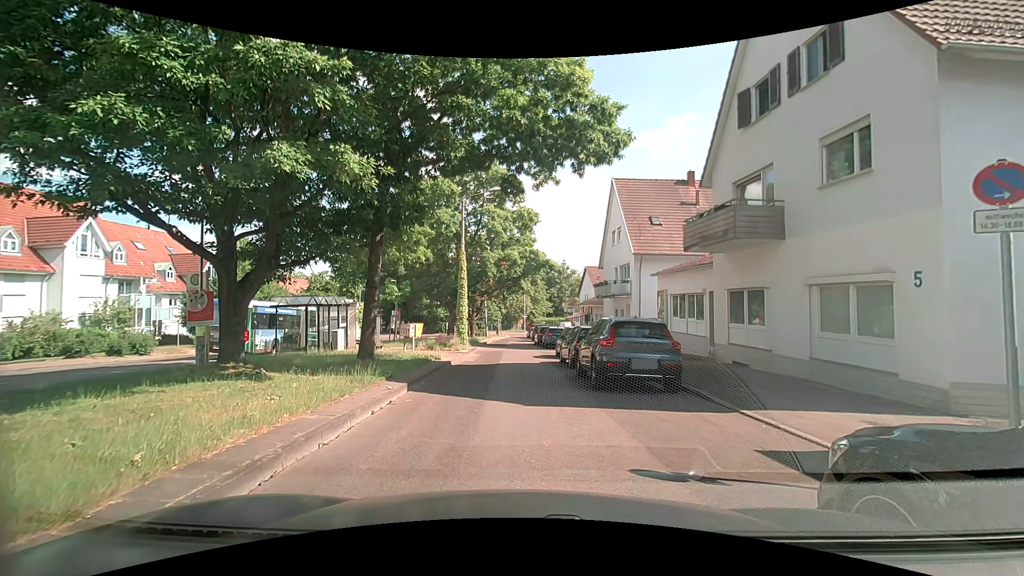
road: residential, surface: asphalt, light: Day
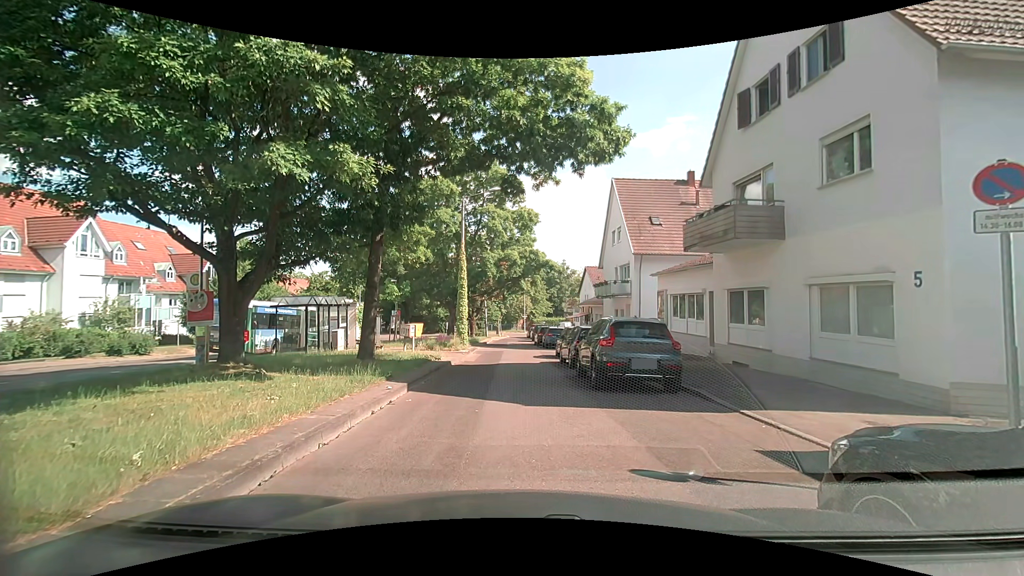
(0.0, 0.0) m; 0°
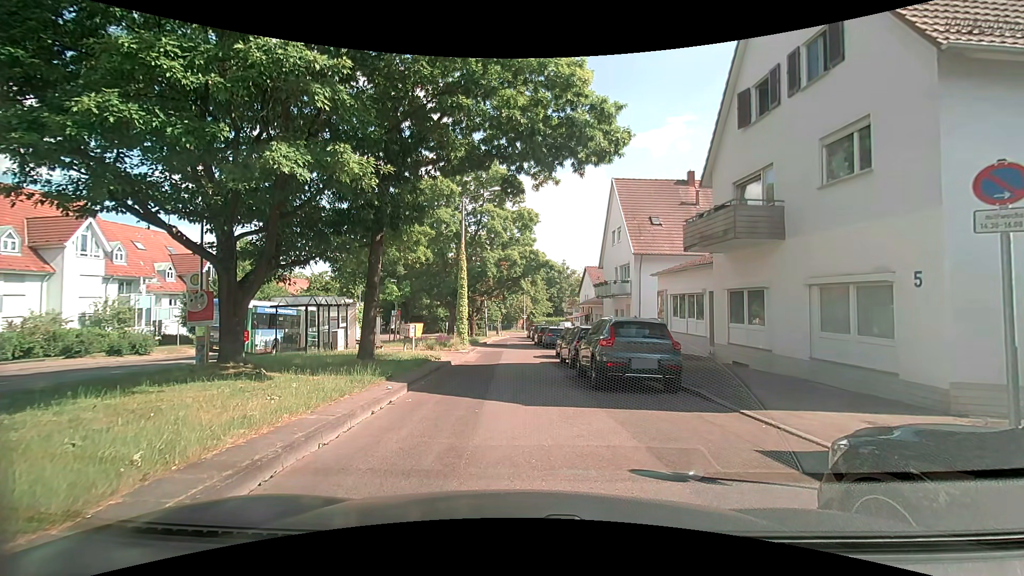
(0.0, 0.0) m; 0°
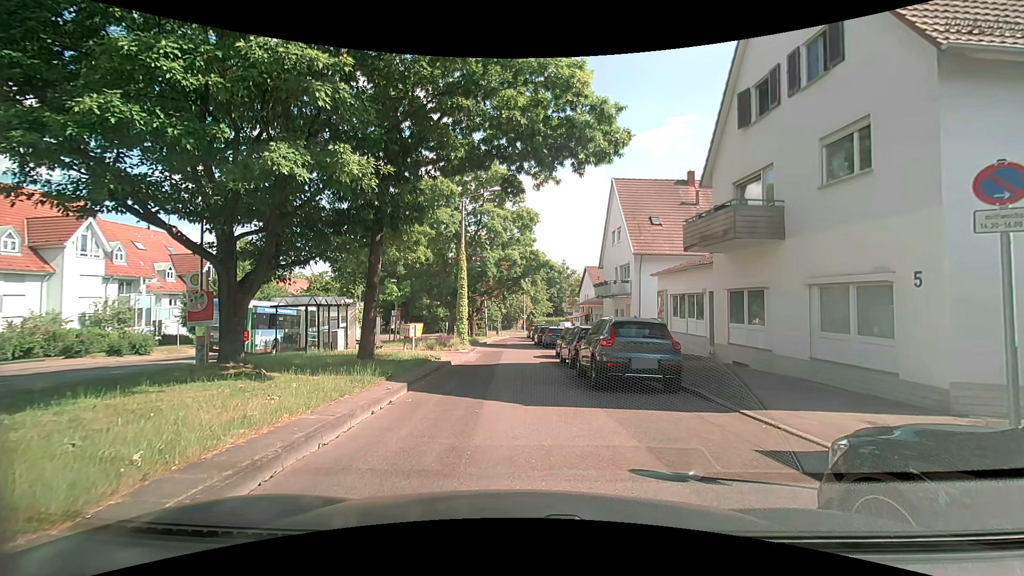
(0.0, 0.0) m; 0°
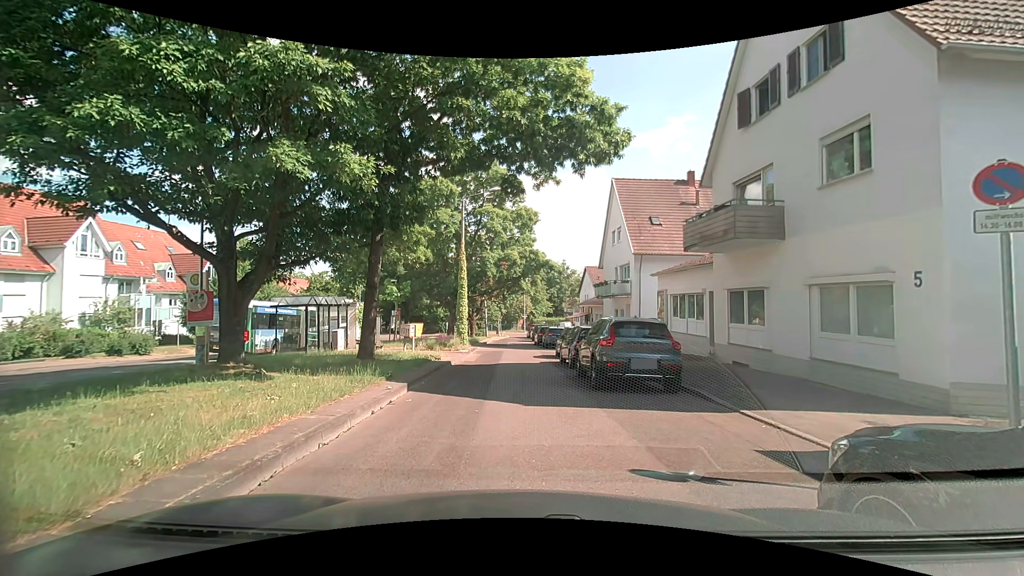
(0.0, 0.0) m; 0°
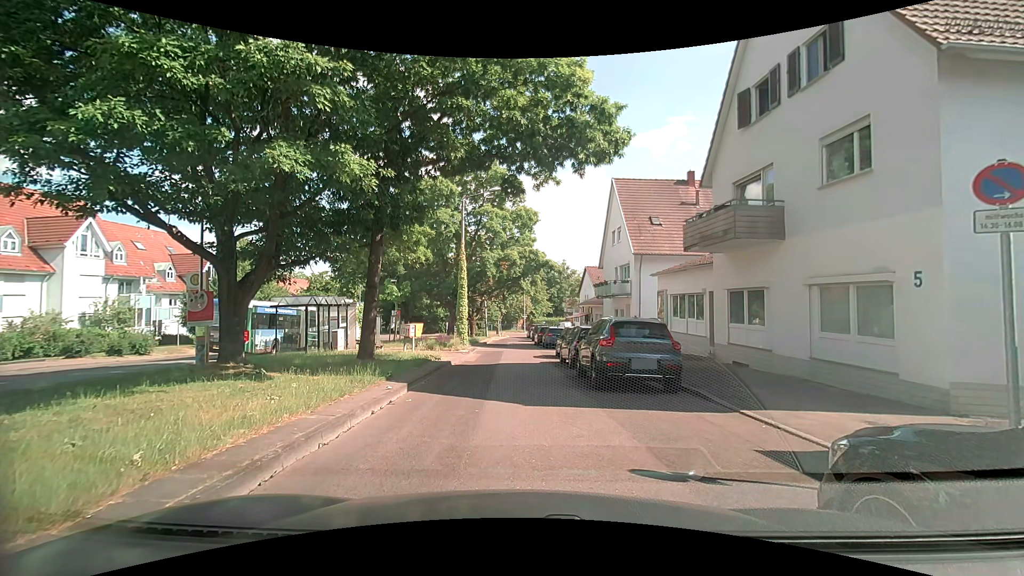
(0.0, 0.0) m; 0°
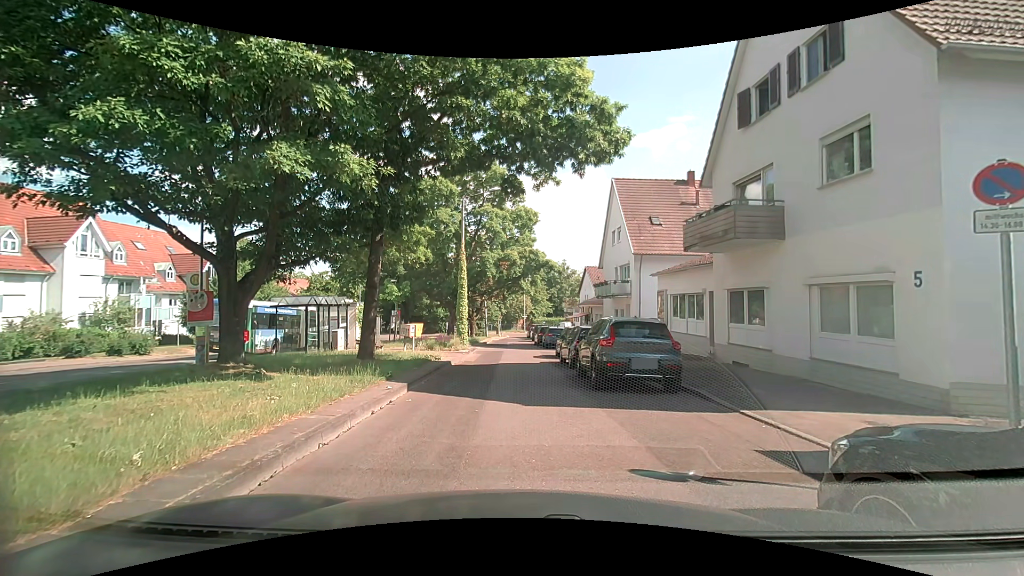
(0.0, 0.0) m; 0°
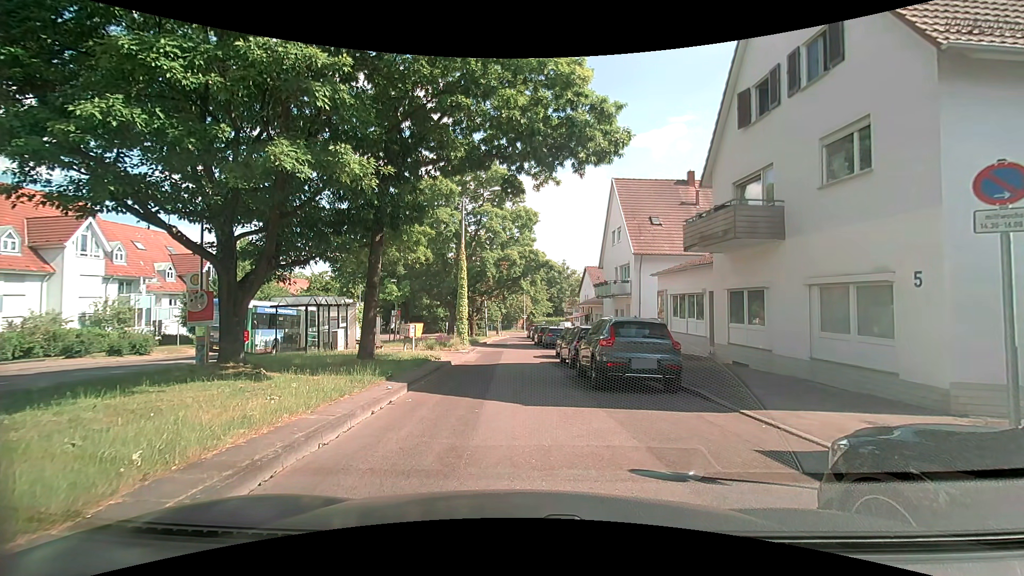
(0.0, 0.0) m; 0°
